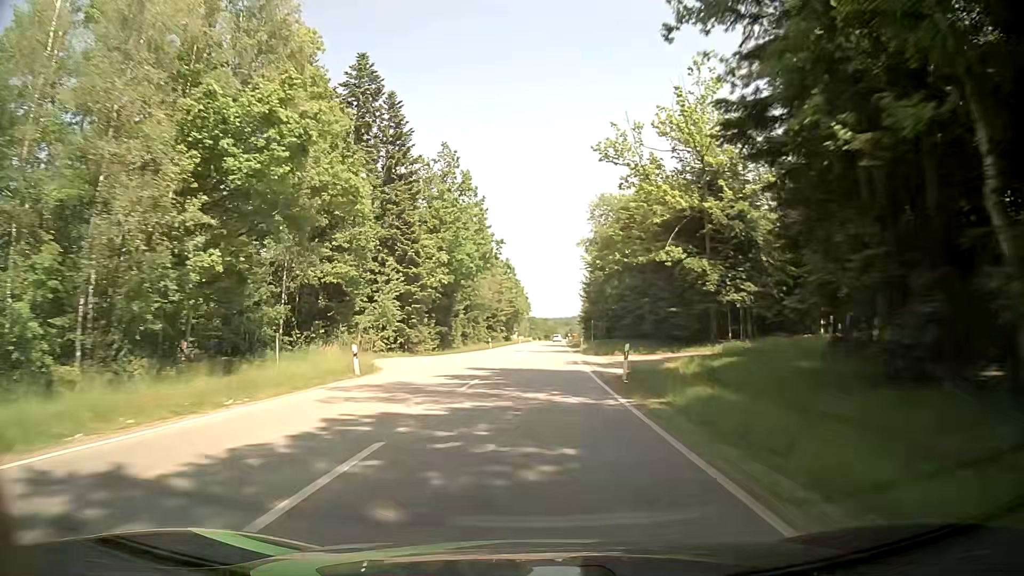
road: secondary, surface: asphalt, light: Day
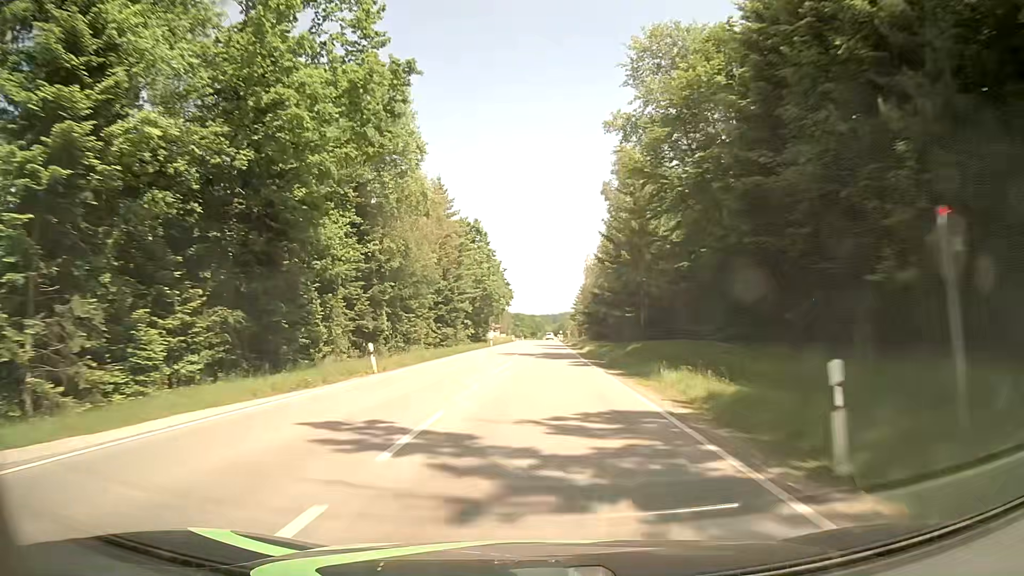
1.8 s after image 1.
(+0.8, +45.5) m; +1°
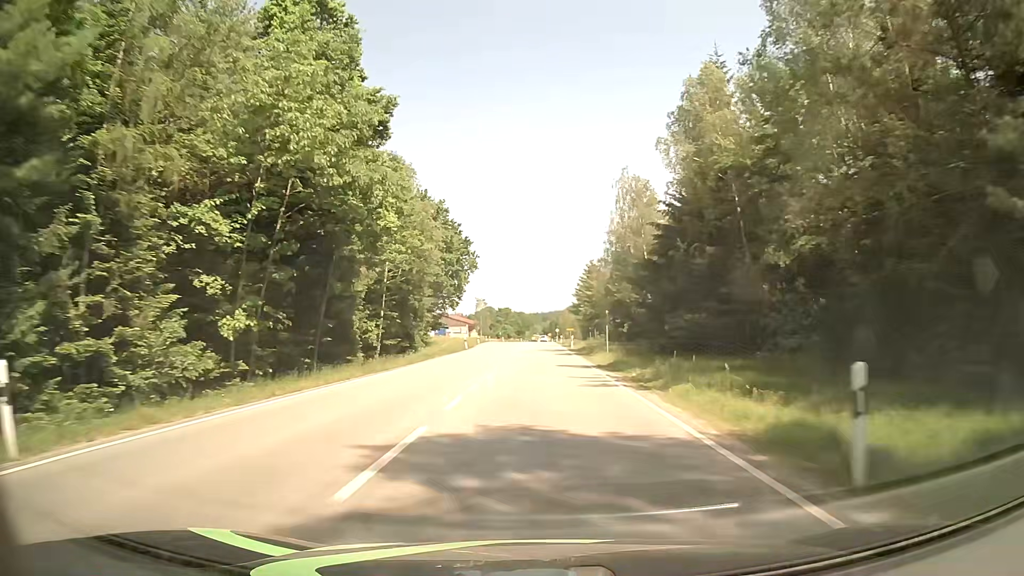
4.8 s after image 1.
(+0.9, +67.3) m; +1°
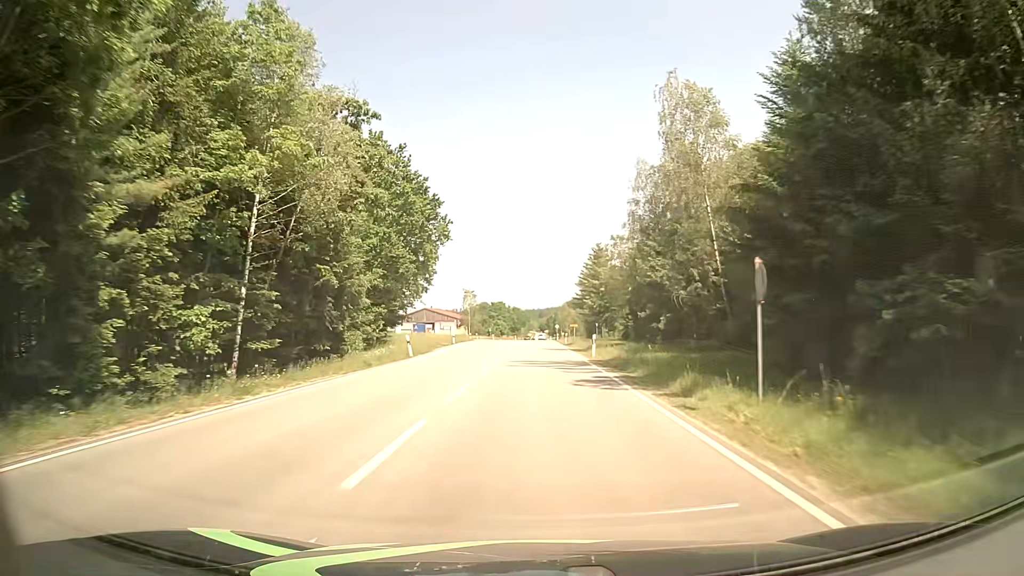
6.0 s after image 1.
(0.0, +23.4) m; 0°
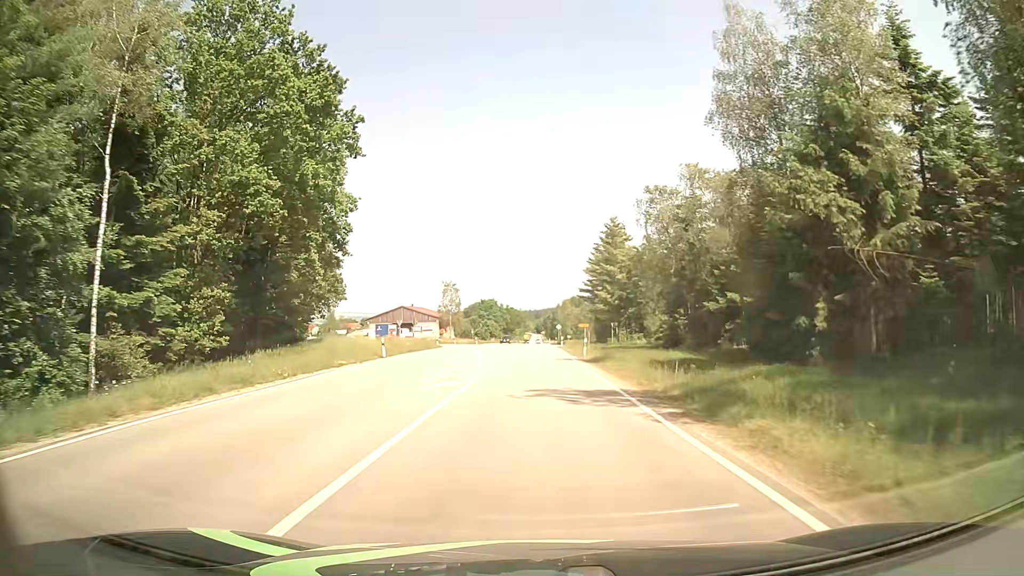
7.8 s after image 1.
(0.0, +29.4) m; 0°
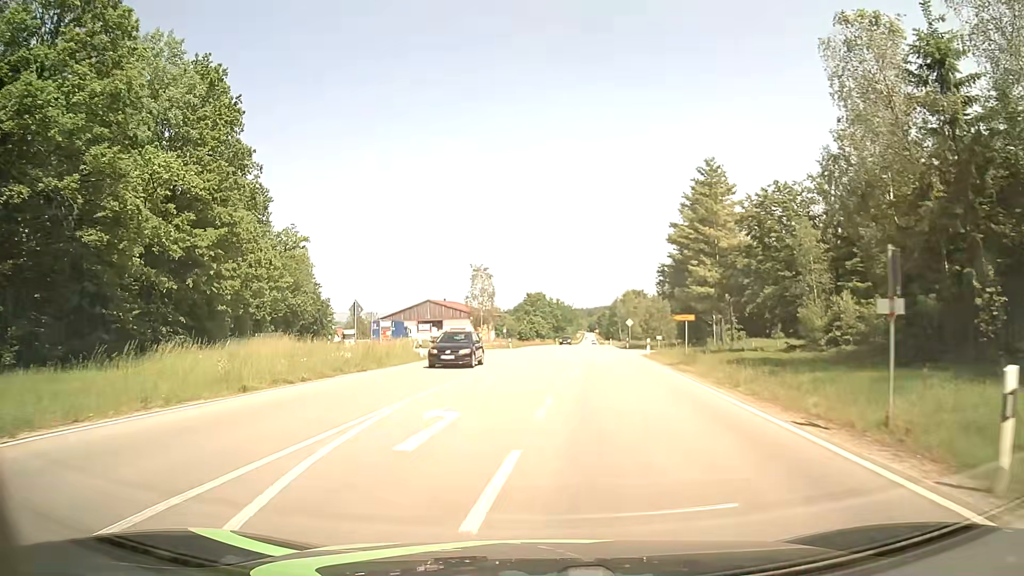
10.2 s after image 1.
(-0.4, +31.7) m; -4°
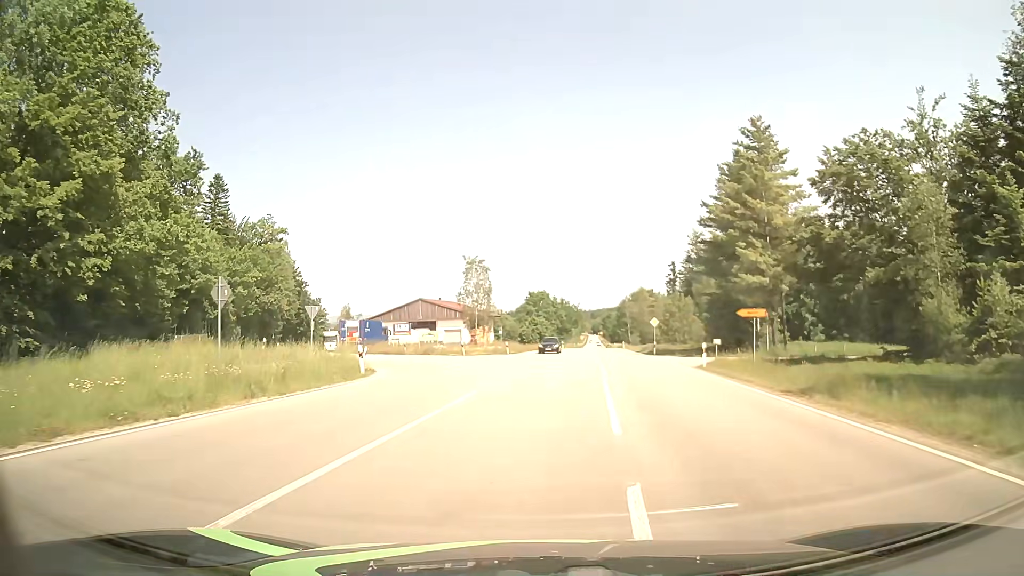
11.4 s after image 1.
(0.0, +13.4) m; 0°
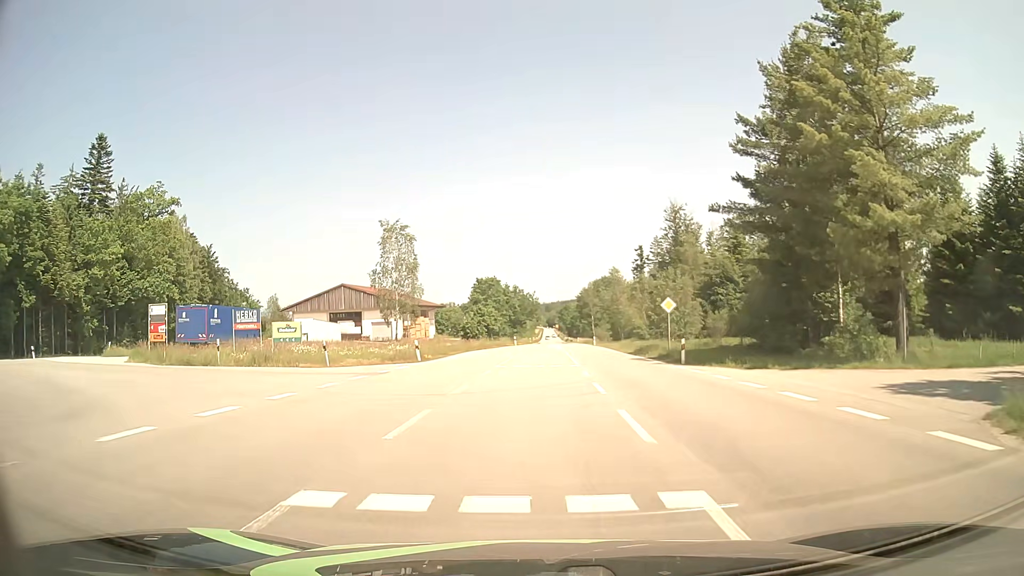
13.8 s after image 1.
(+1.0, +23.6) m; +4°
(-1, +10) (-8, +17) (-17, +20) (-26, +25) (-31, +34) (-34, +43) (-38, +53) (-41, +62) (-44, +72) (-47, +81) m
